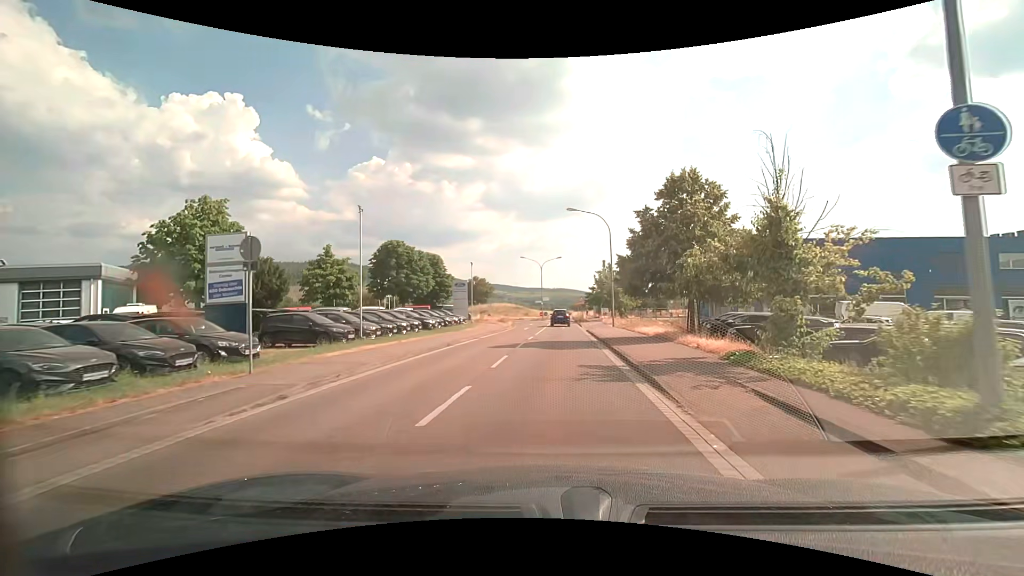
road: tertiary_link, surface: asphalt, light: Day
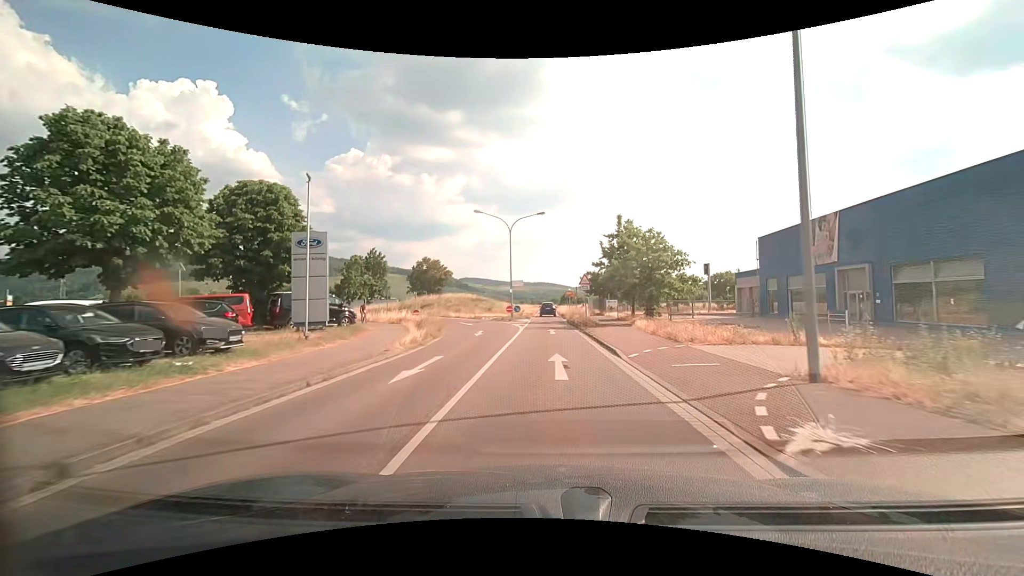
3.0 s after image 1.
(+0.7, +32.5) m; +2°
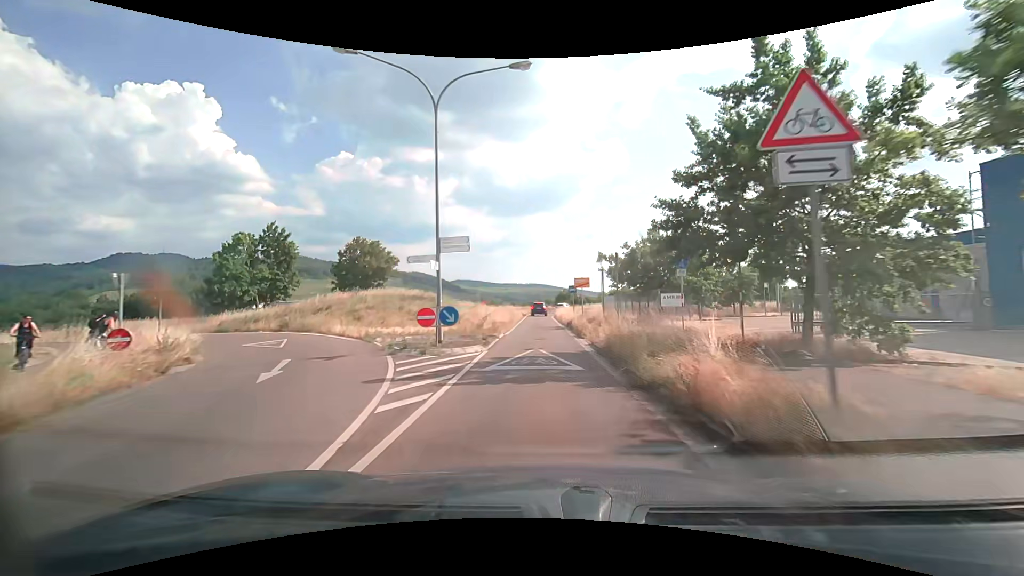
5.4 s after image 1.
(+0.3, +28.5) m; +1°
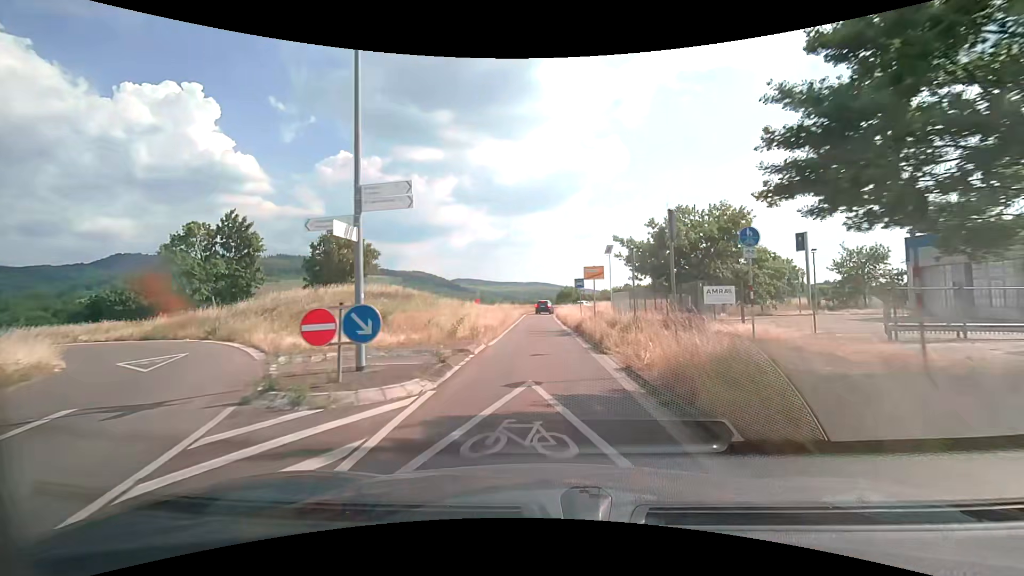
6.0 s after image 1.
(0.0, +7.1) m; -1°
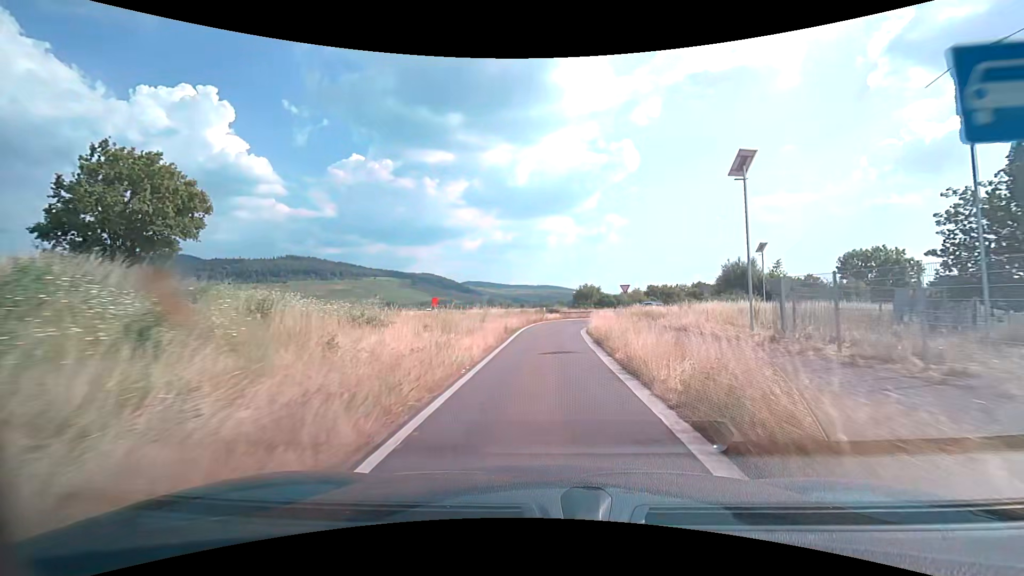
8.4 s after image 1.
(0.0, +29.0) m; 0°
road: trunk_link
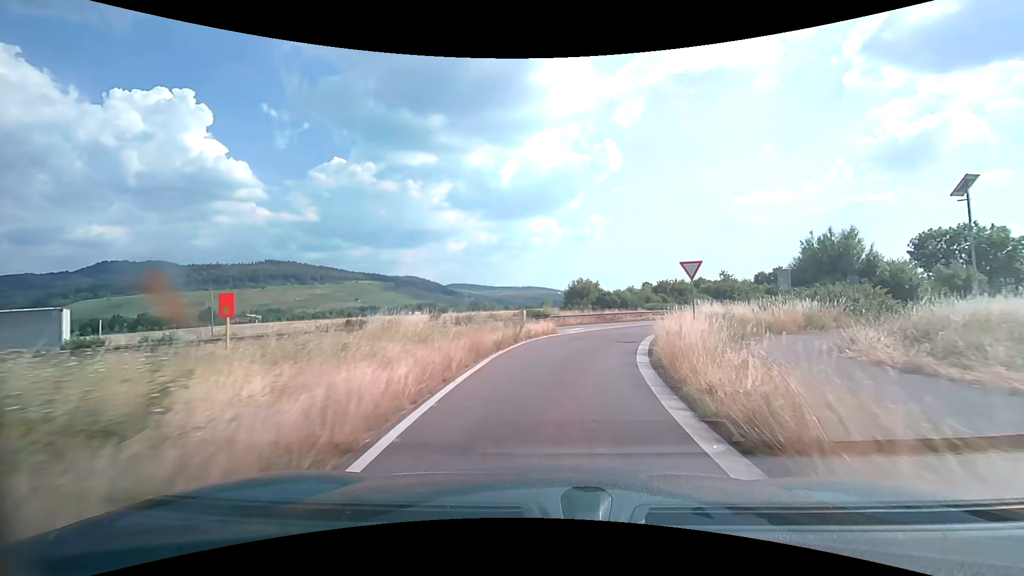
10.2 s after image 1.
(+0.1, +20.8) m; +1°
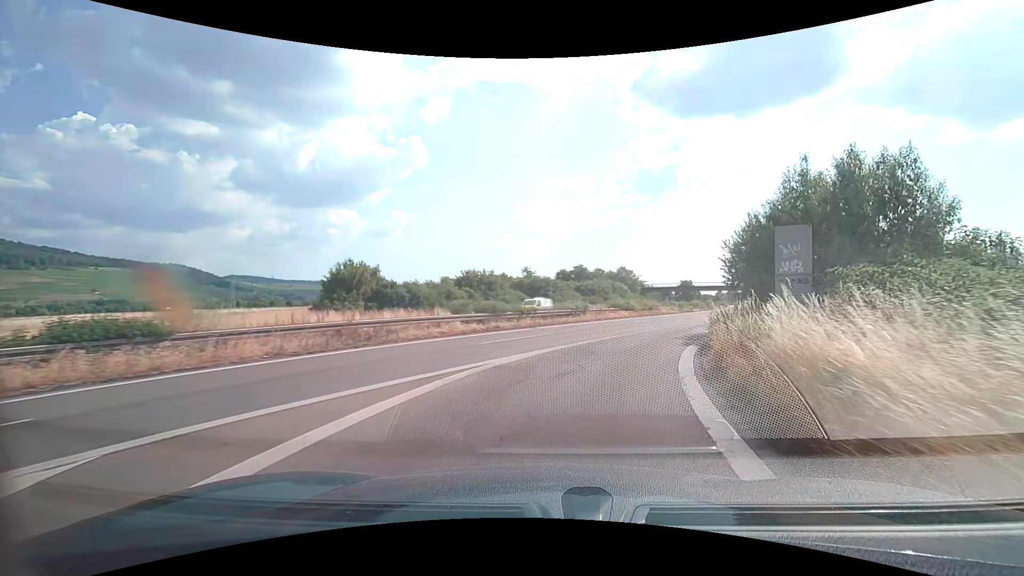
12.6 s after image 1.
(+4.1, +25.0) m; +23°
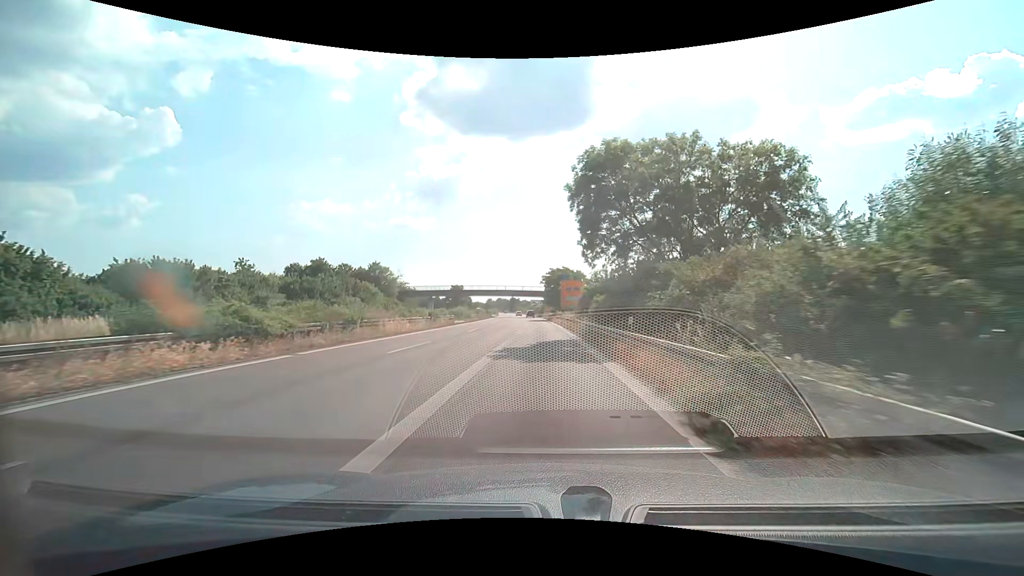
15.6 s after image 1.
(+10.4, +33.3) m; +25°
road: trunk
(0, +10) (0, +20) (0, +30) (-1, +40) (-1, +50) (-2, +60) (-2, +70) (-3, +80) (-4, +90) (-4, +100) m
